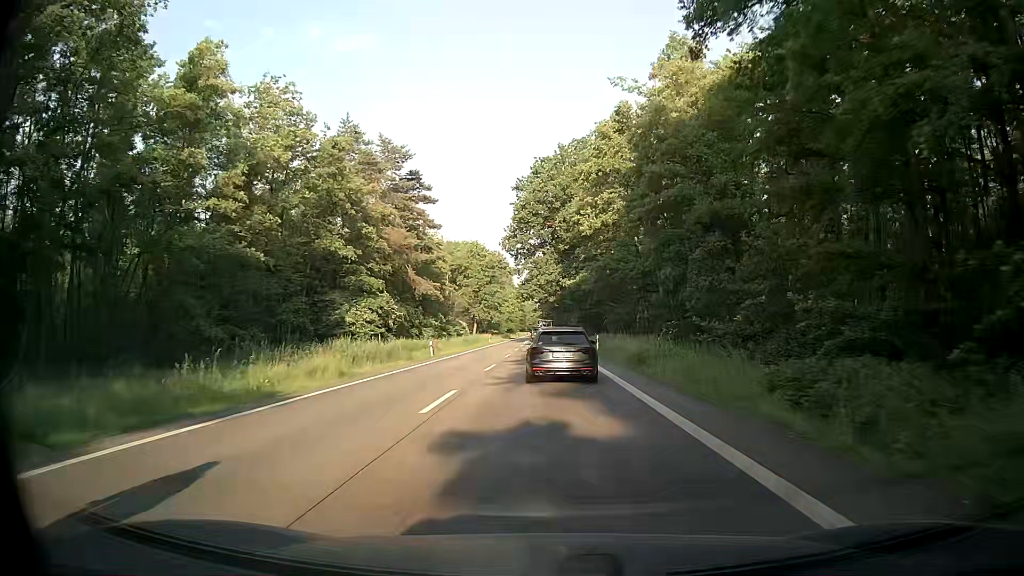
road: secondary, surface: asphalt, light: Day
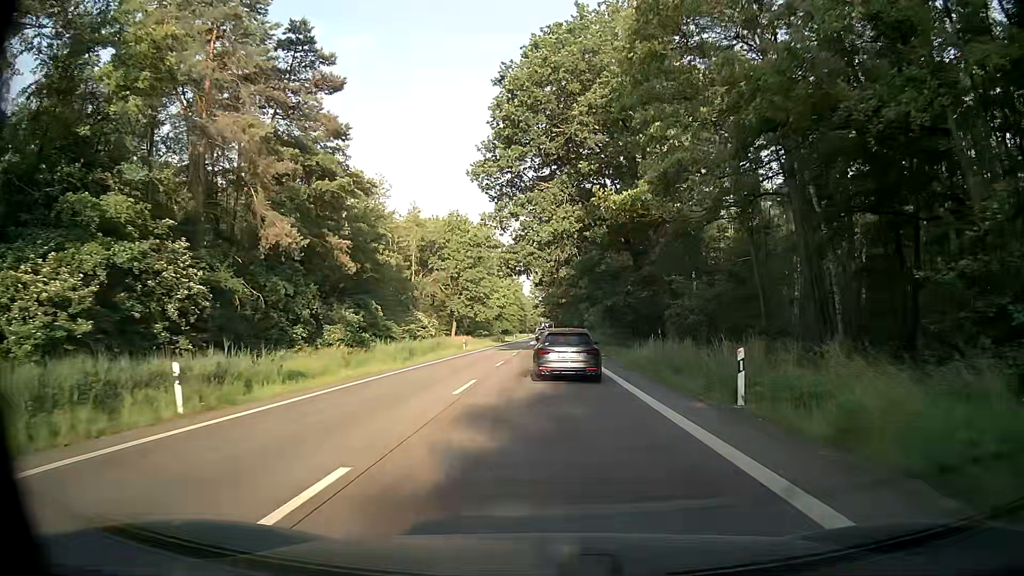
(+0.1, +33.0) m; 0°
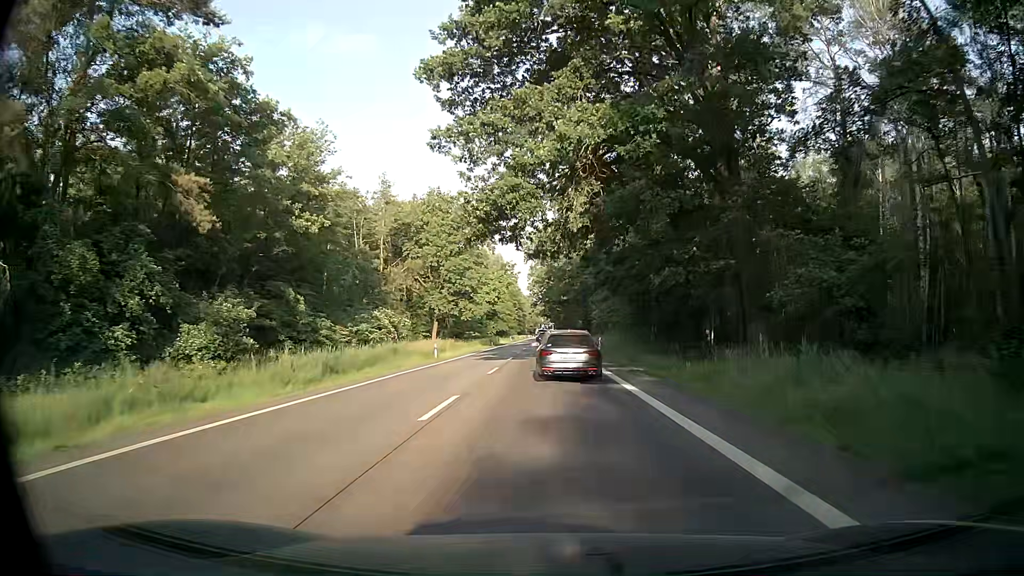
(-0.1, +16.4) m; 0°
(0, +10) (0, +20) (0, +30) (0, +40) (-1, +50) (-1, +60) (-1, +70) (-1, +80) (-1, +90) (-1, +100) m
